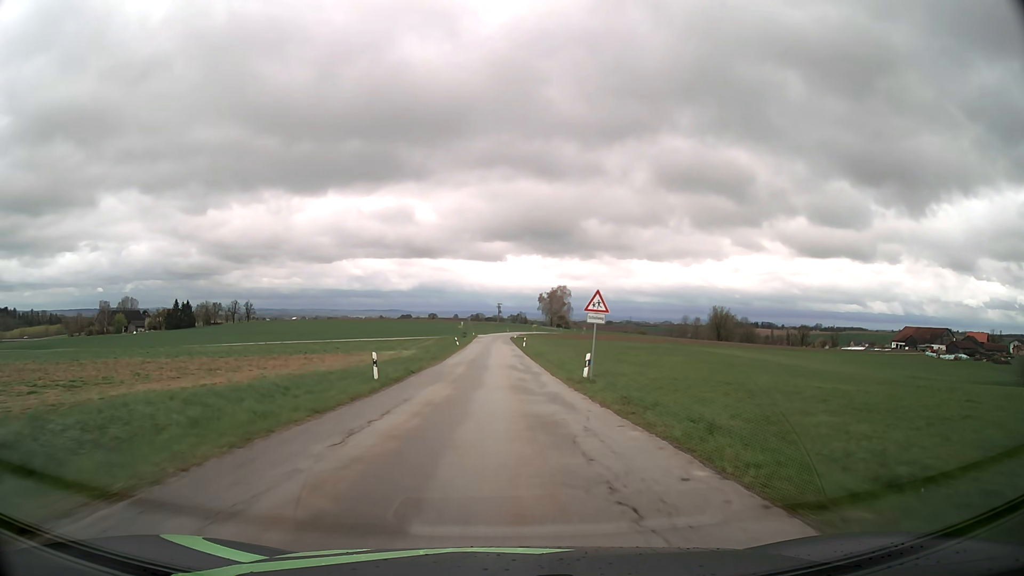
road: tertiary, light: Day
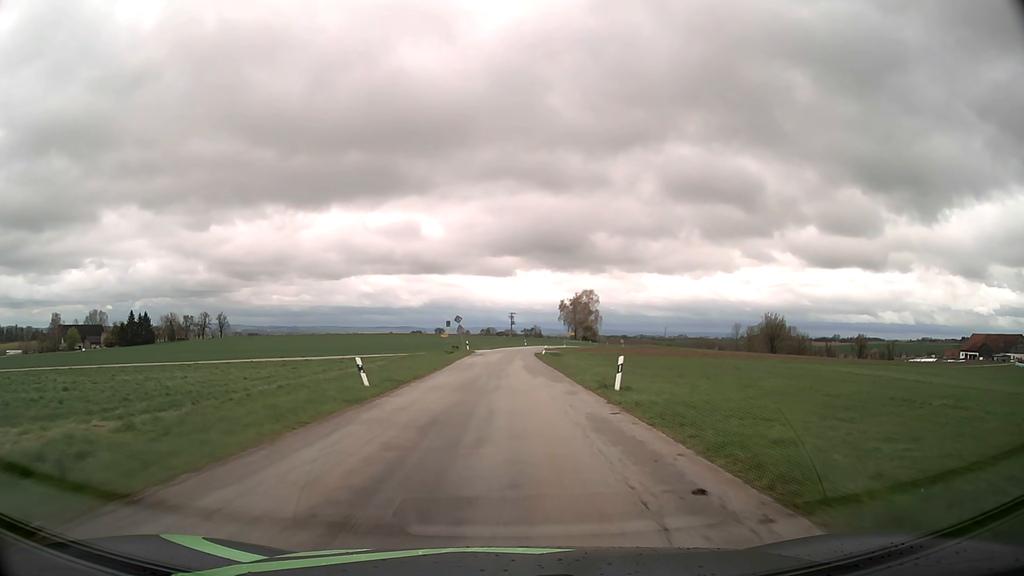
(-0.9, +53.7) m; -1°
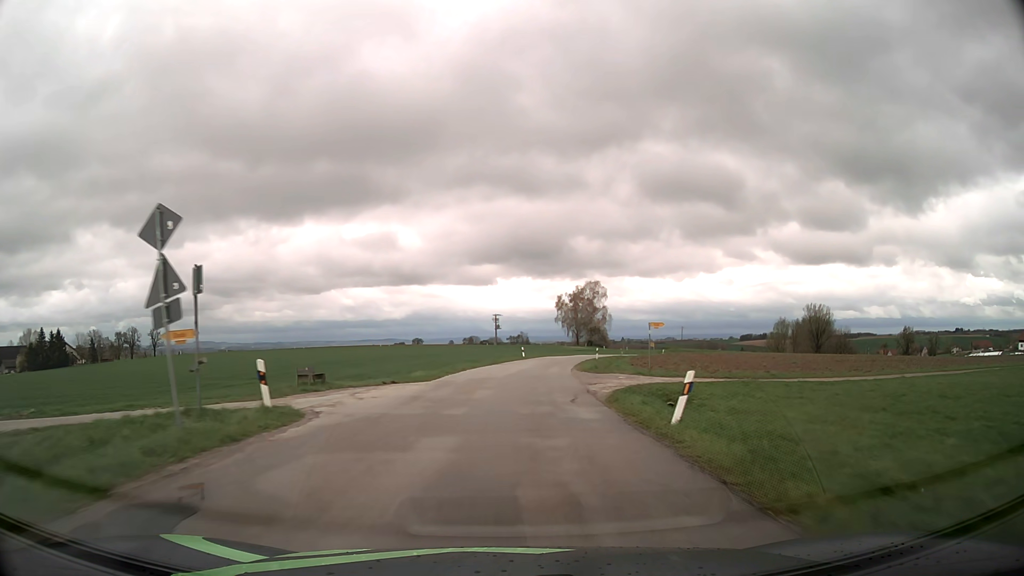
(+0.5, +54.6) m; +1°
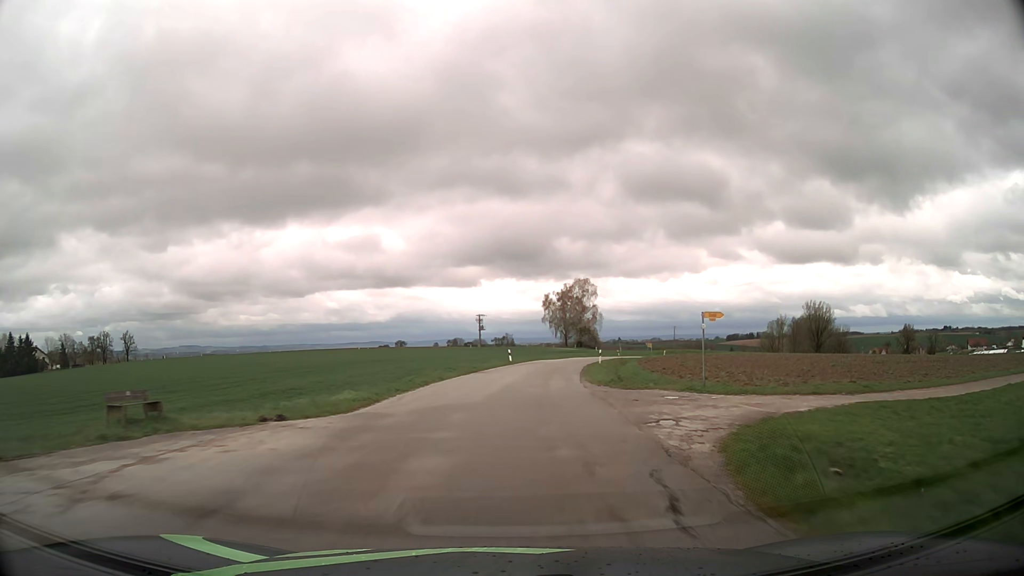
(+0.1, +11.1) m; +1°
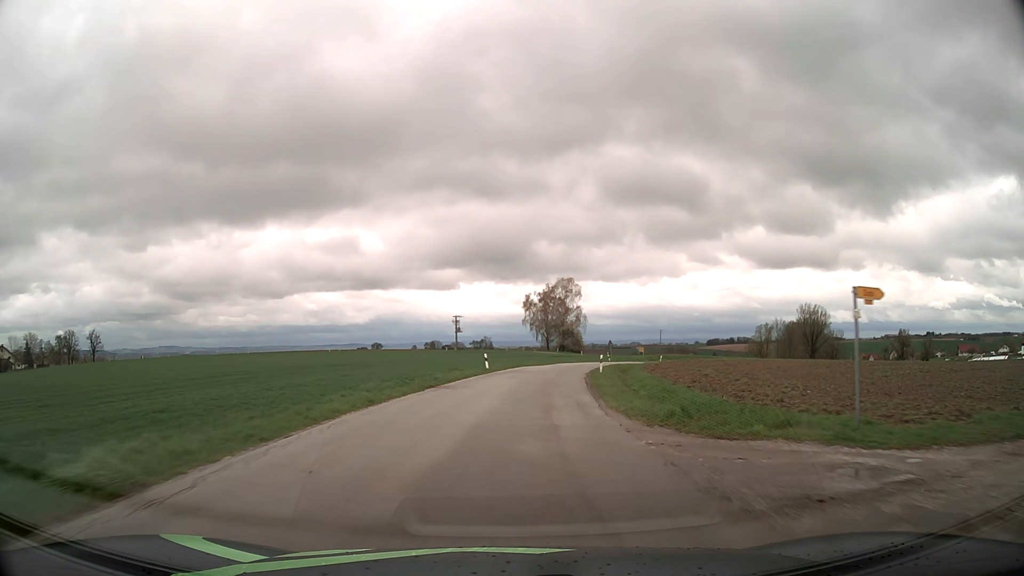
(+0.2, +10.9) m; +2°
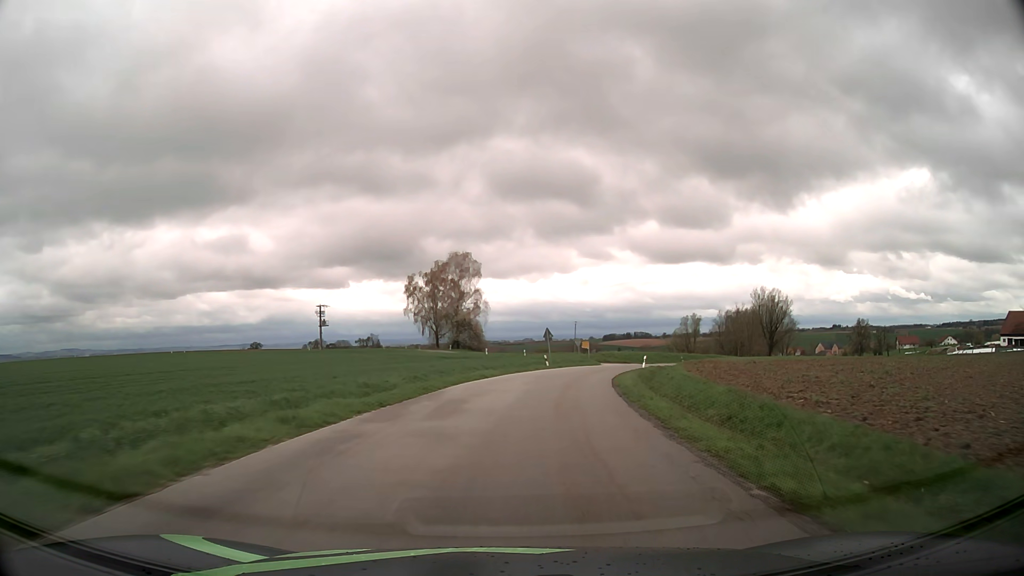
(+3.0, +41.7) m; +9°
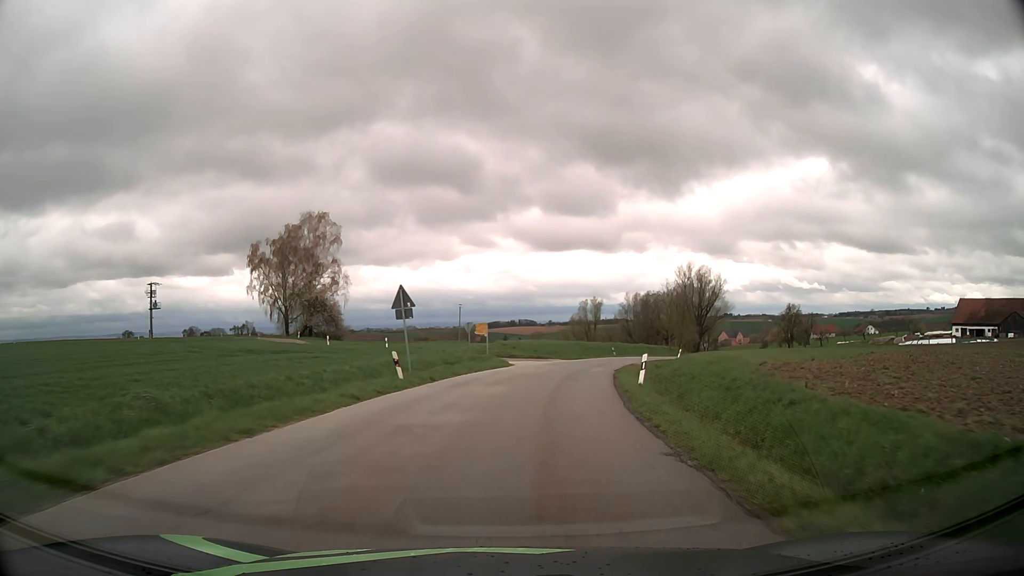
(+2.5, +29.4) m; +10°
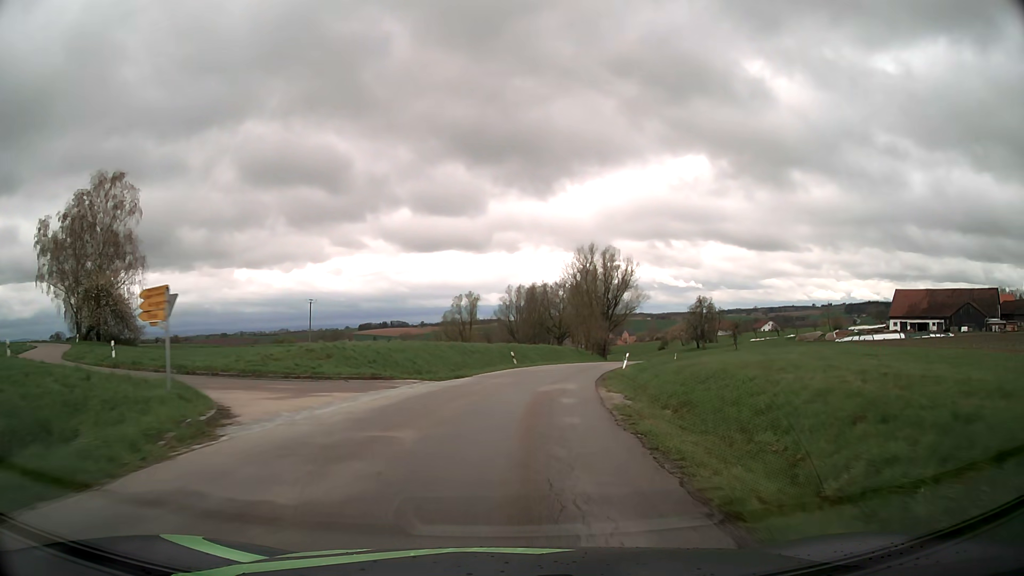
(+2.5, +28.2) m; +11°
(0, +10) (+1, +20) (+2, +30) (+4, +40) (+7, +49) (+9, +59) (+13, +68) (+16, +78) (+19, +87) (+21, +97) m
